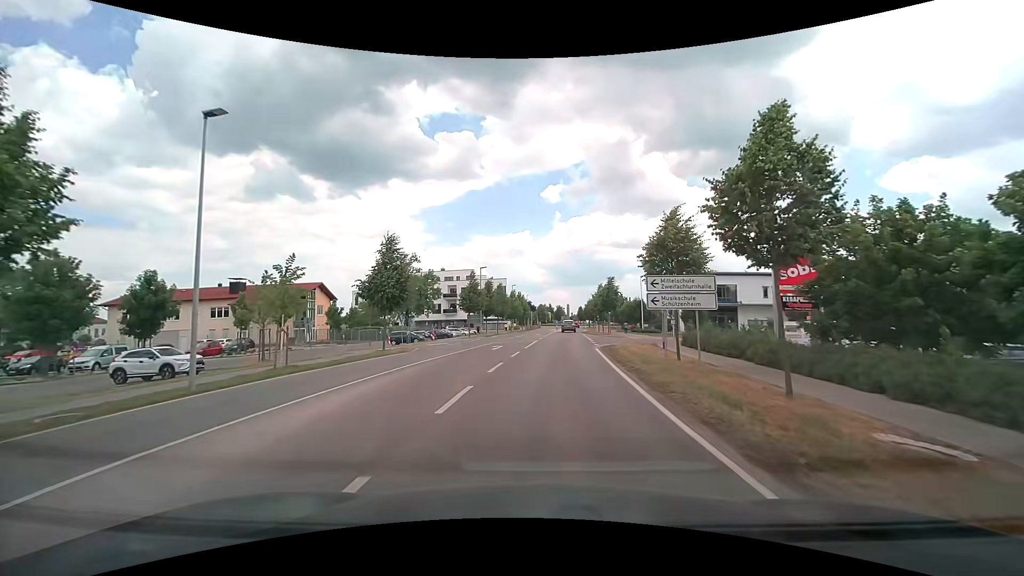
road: tertiary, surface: asphalt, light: Day
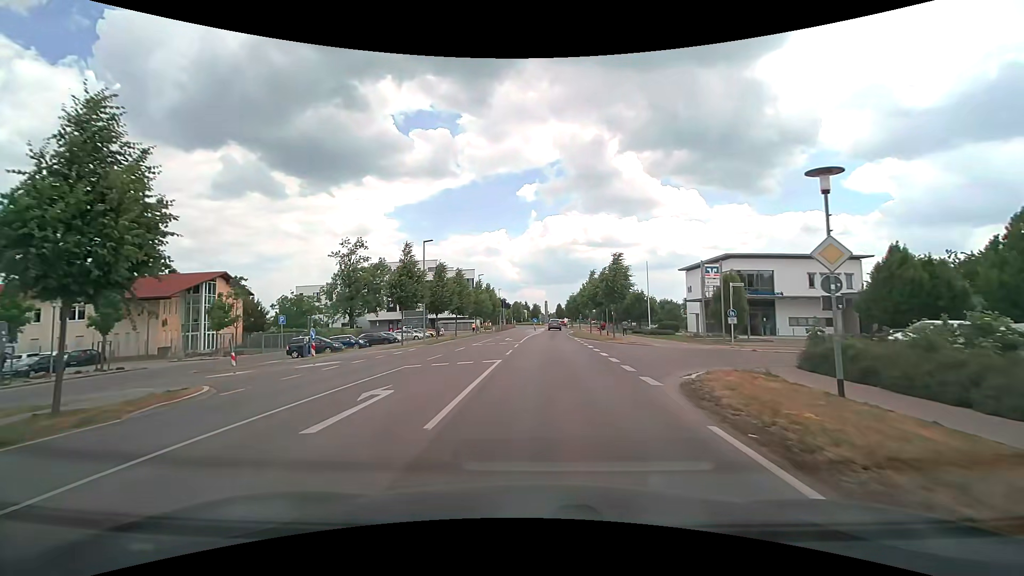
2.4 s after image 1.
(+0.5, +18.9) m; +3°
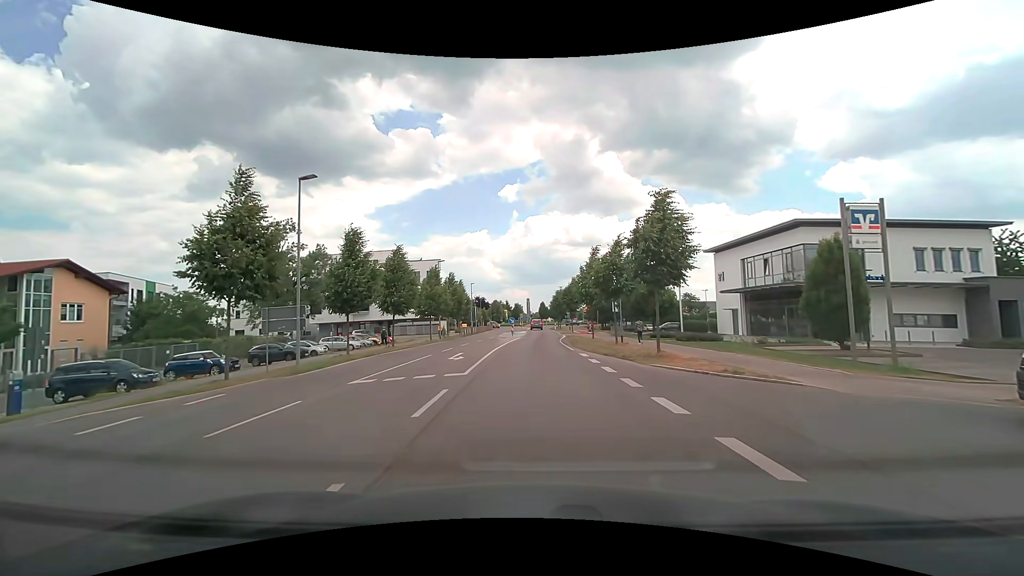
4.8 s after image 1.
(+0.4, +18.3) m; +2°
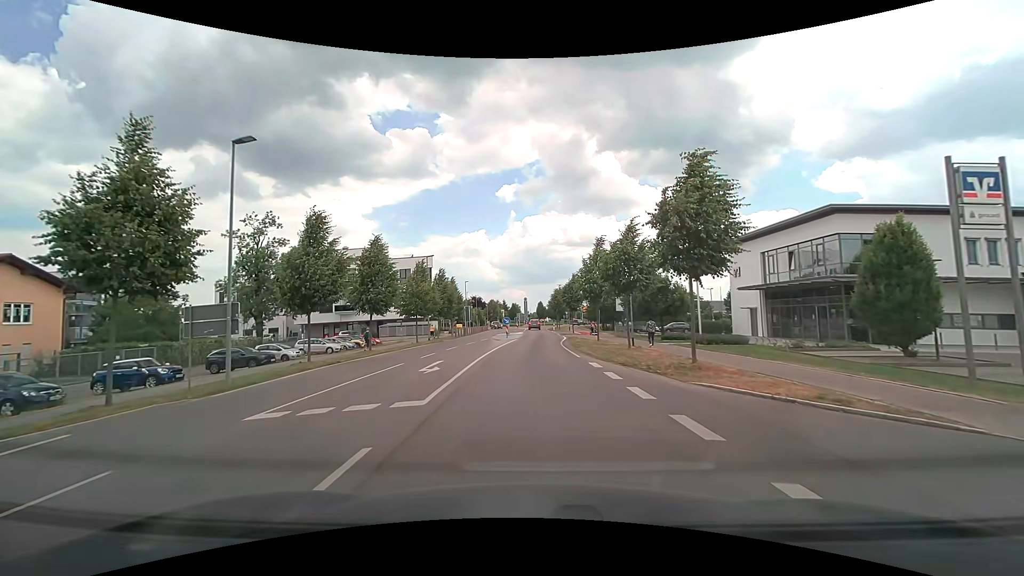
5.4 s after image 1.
(0.0, +4.6) m; 0°
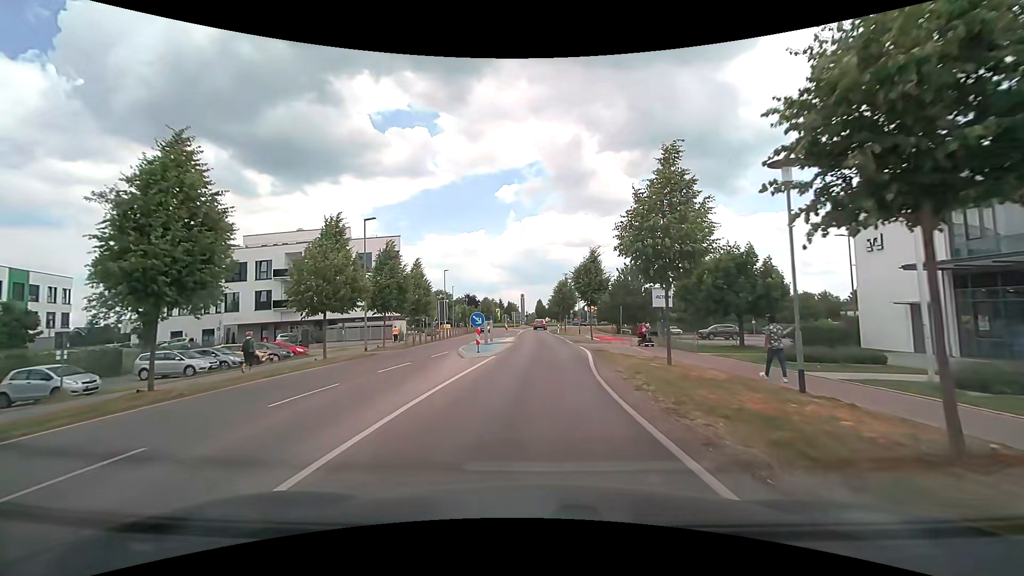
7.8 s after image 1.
(0.0, +18.5) m; 0°
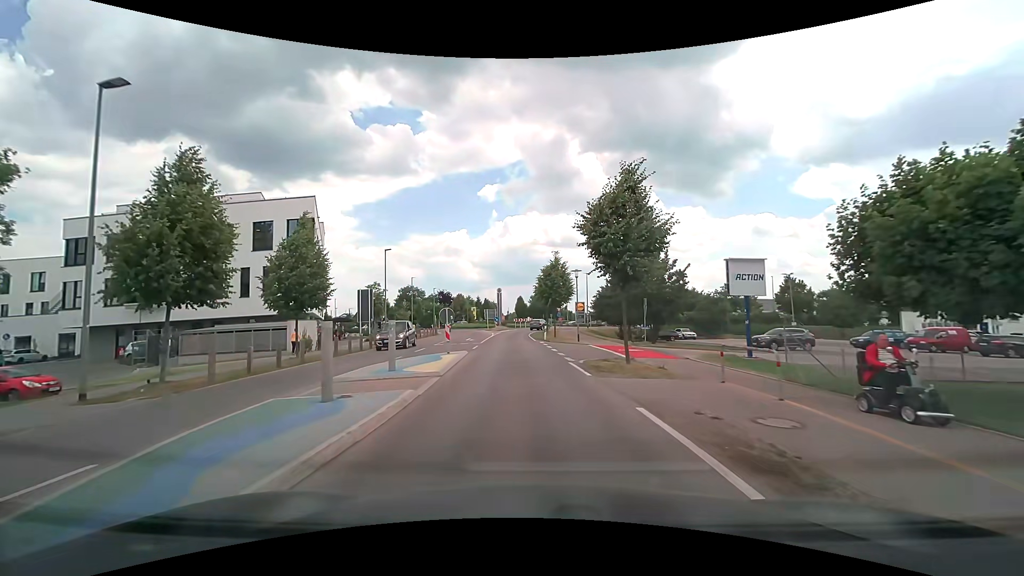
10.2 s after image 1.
(+0.4, +18.9) m; +2°
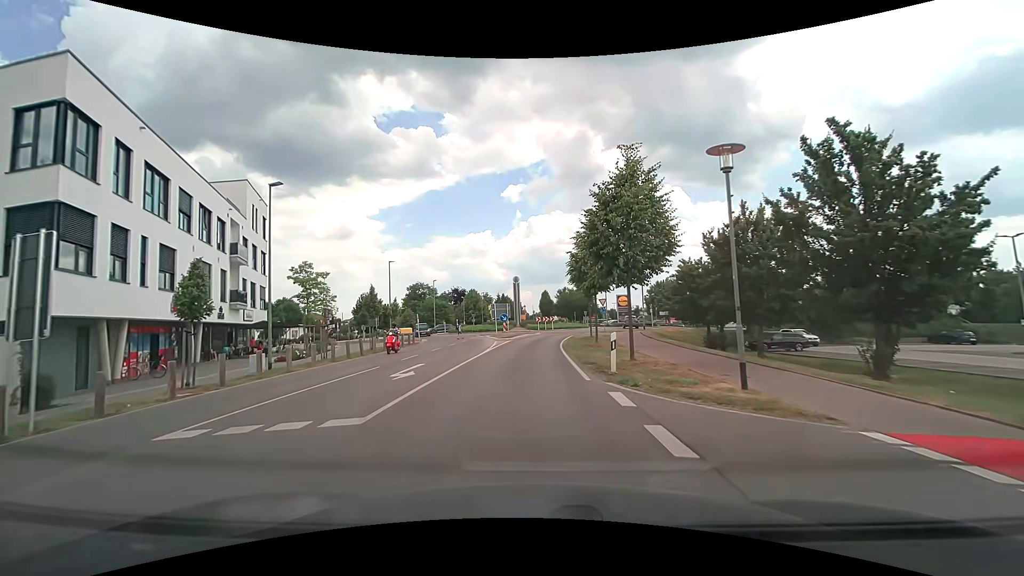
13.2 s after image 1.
(-0.3, +24.4) m; -2°
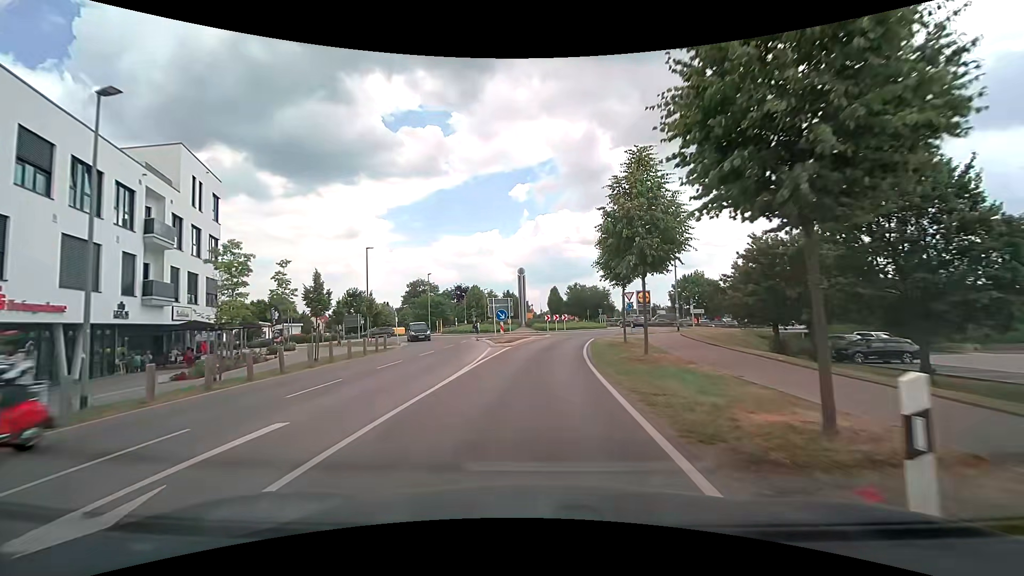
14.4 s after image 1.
(-0.1, +10.1) m; -1°
(0, +10) (0, +20) (+1, +30) (+3, +40) (+8, +49) (+12, +57) (+11, +67) (+6, +76) (+2, +85) (+1, +95) m
